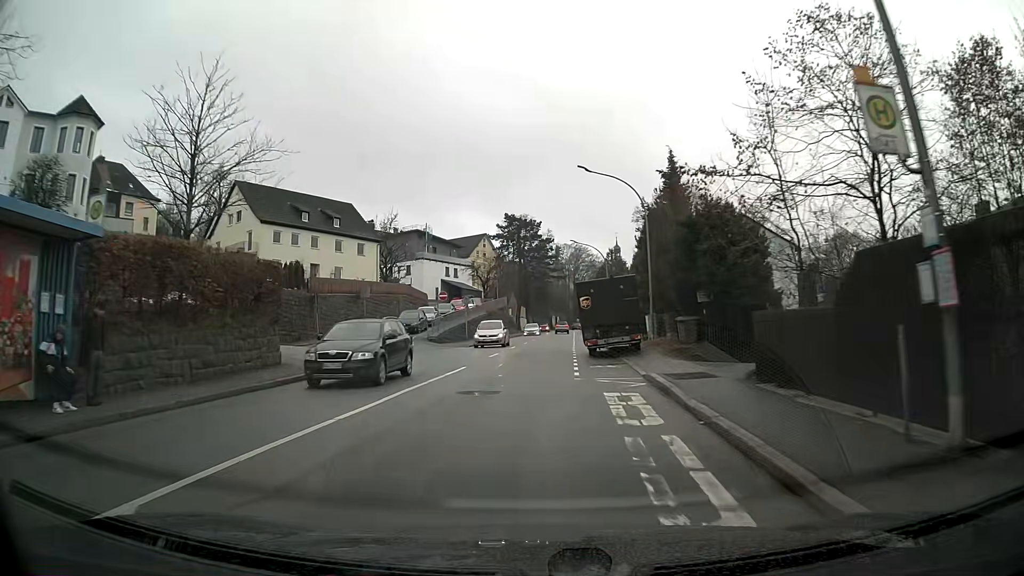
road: tertiary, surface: asphalt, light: Day
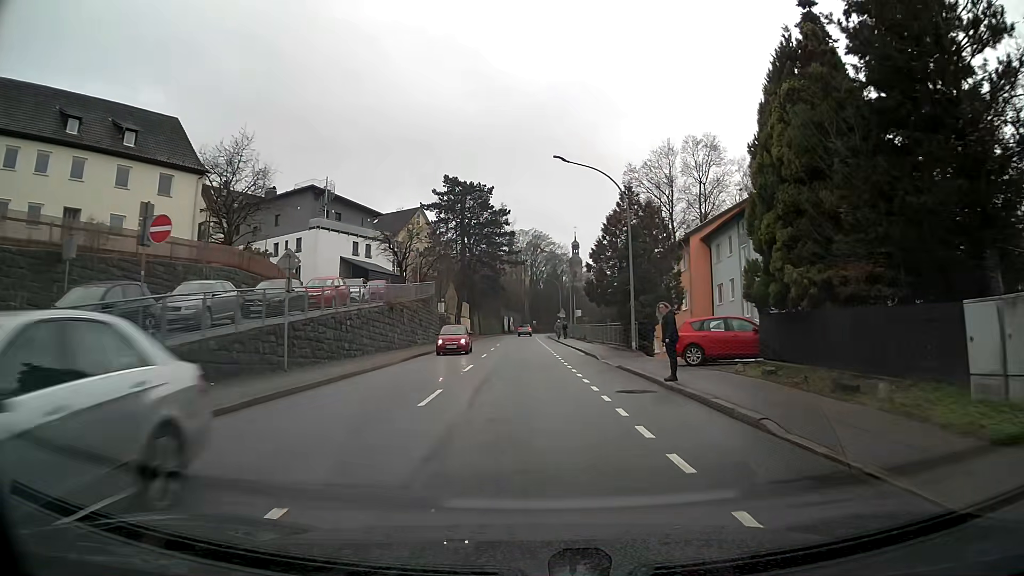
(+0.8, +33.1) m; +5°
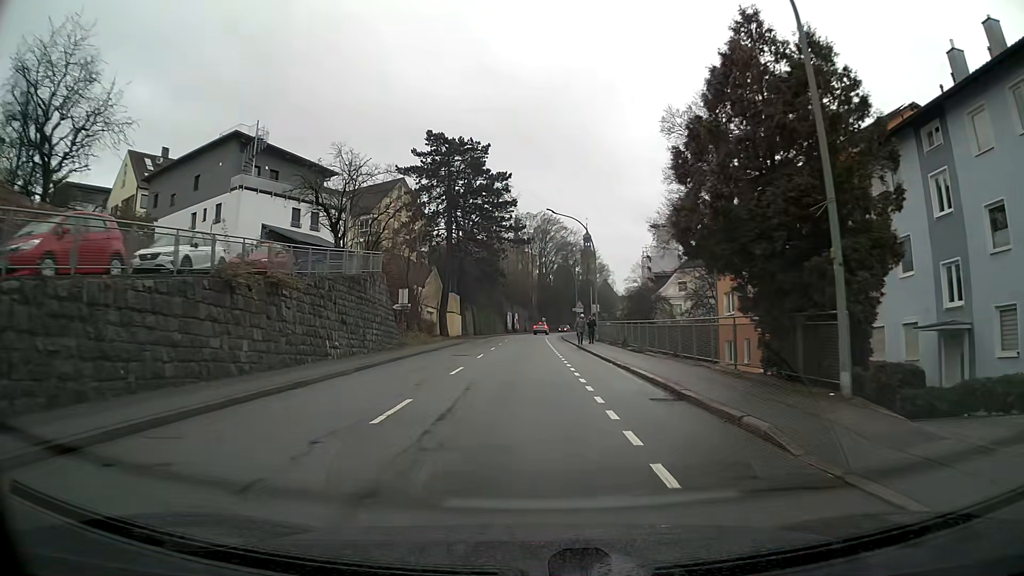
(0.0, +20.7) m; -1°
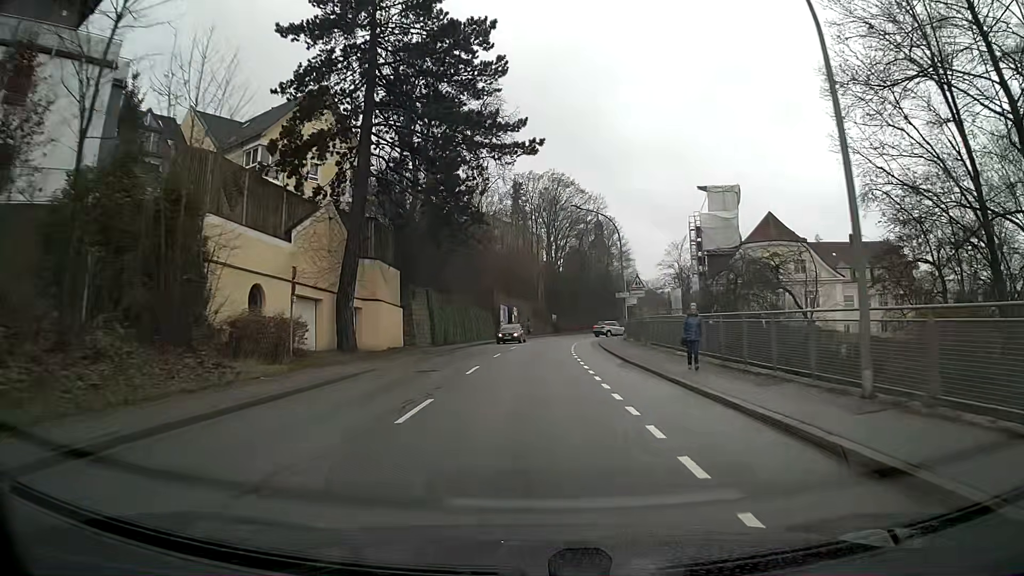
(-0.3, +36.1) m; 0°
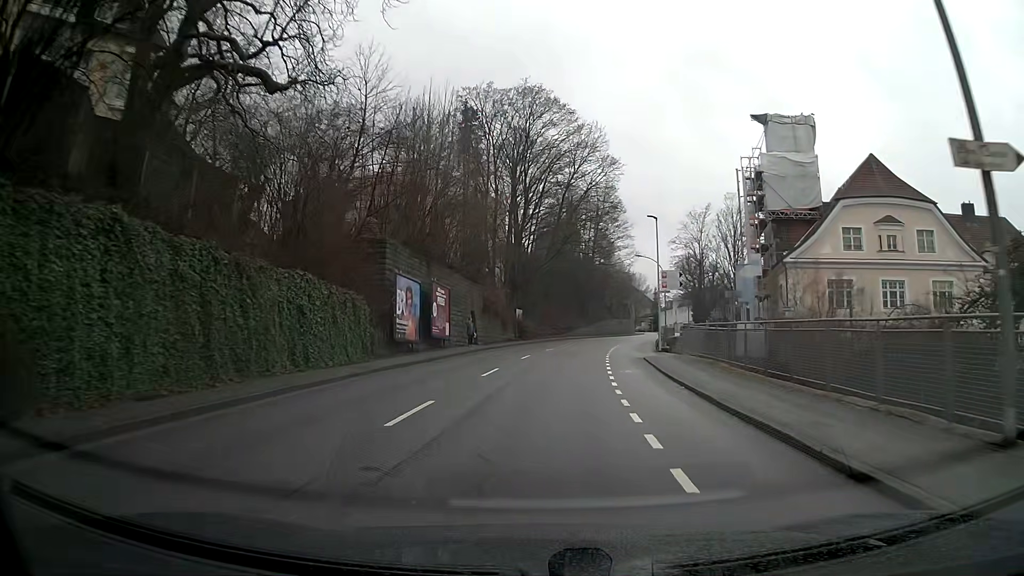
(+0.9, +36.6) m; +3°
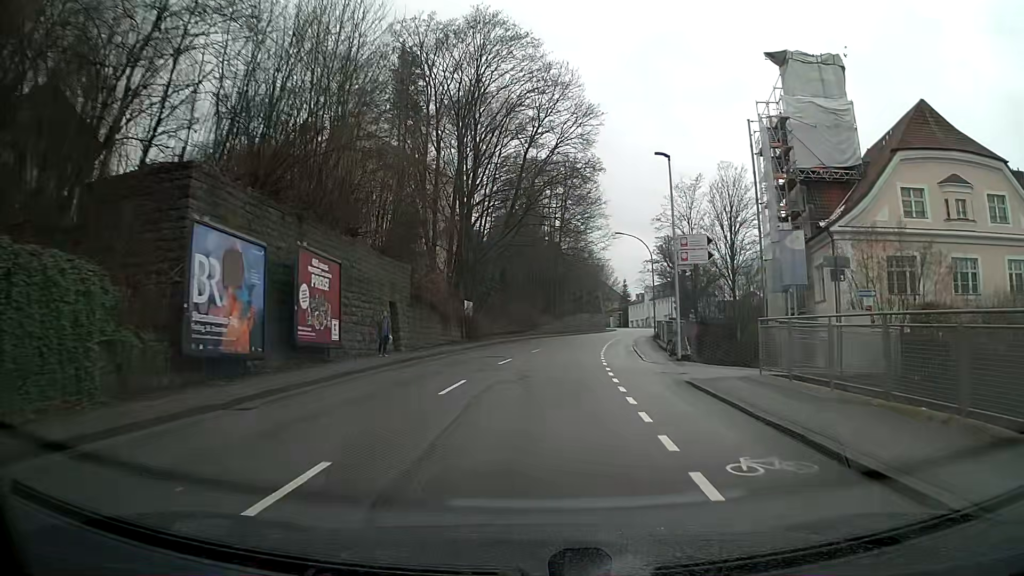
(+0.3, +14.4) m; +3°
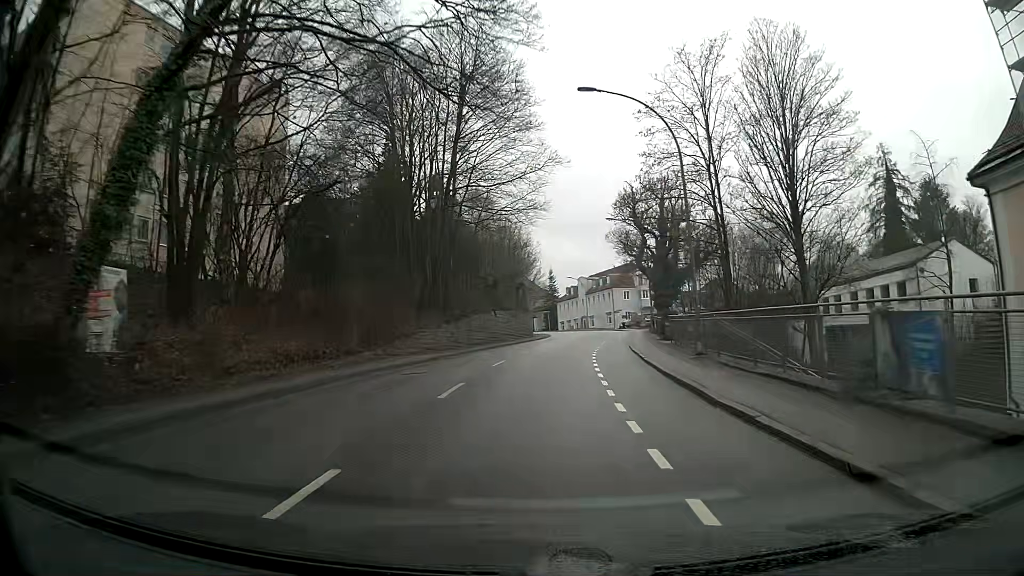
(+2.5, +35.8) m; +8°
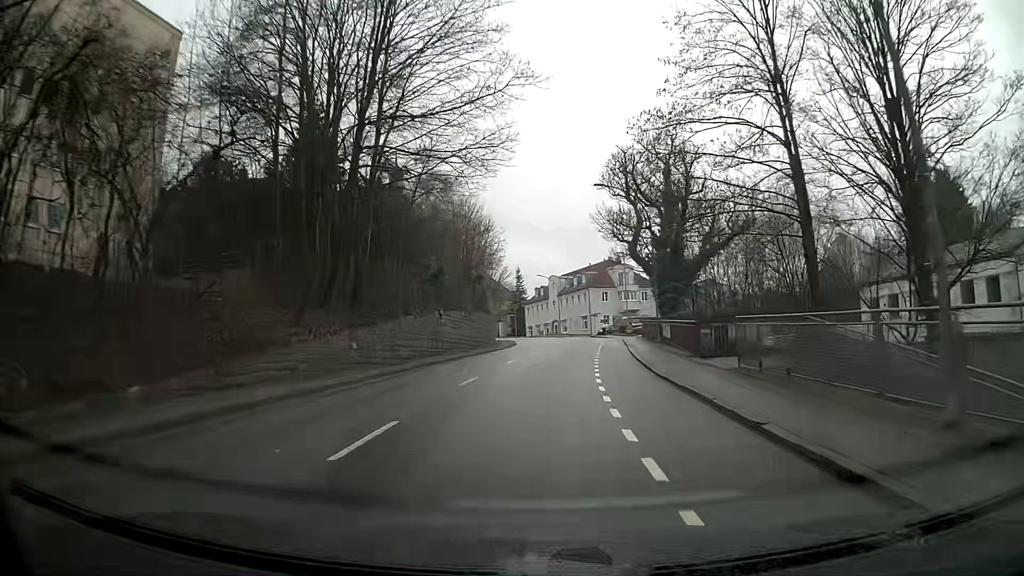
(+0.4, +14.4) m; +2°
